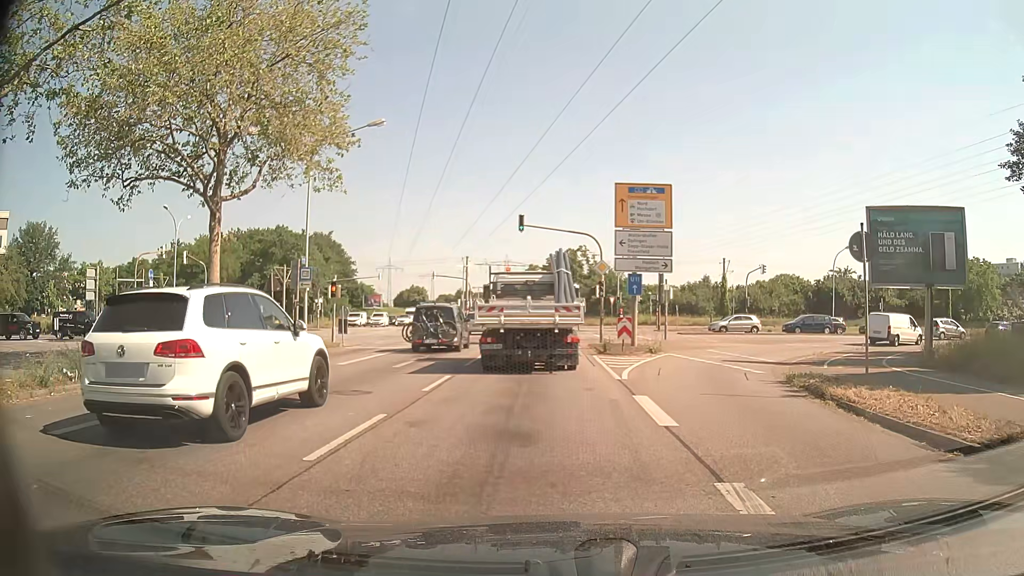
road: primary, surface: asphalt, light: Day
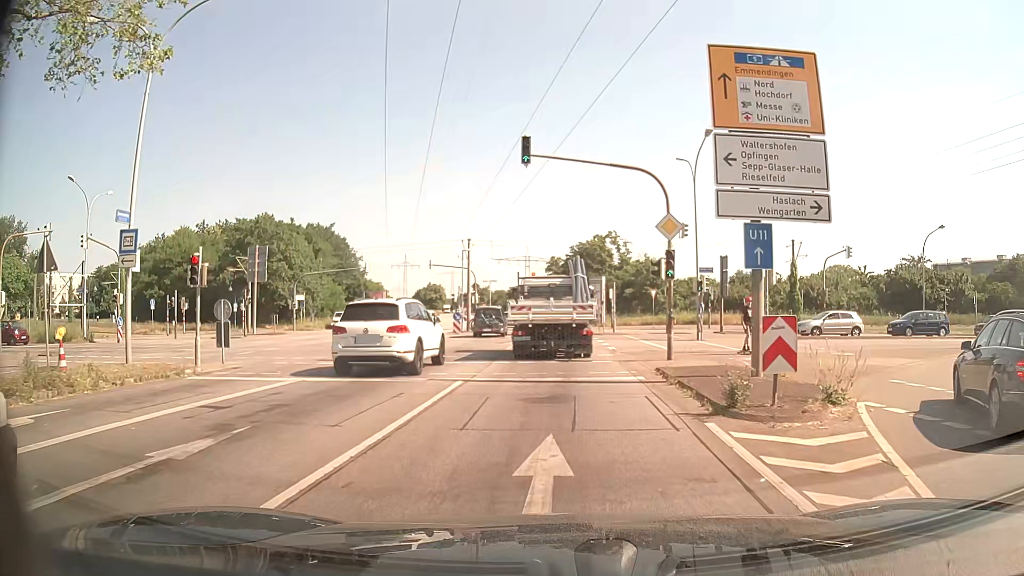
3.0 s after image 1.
(+0.2, +15.5) m; -1°
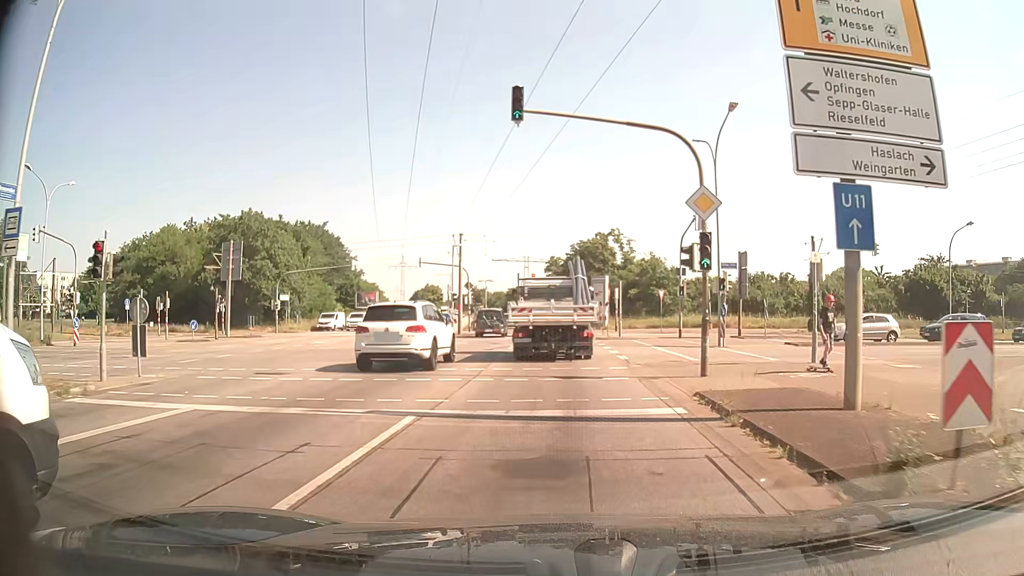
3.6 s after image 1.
(0.0, +4.6) m; 0°
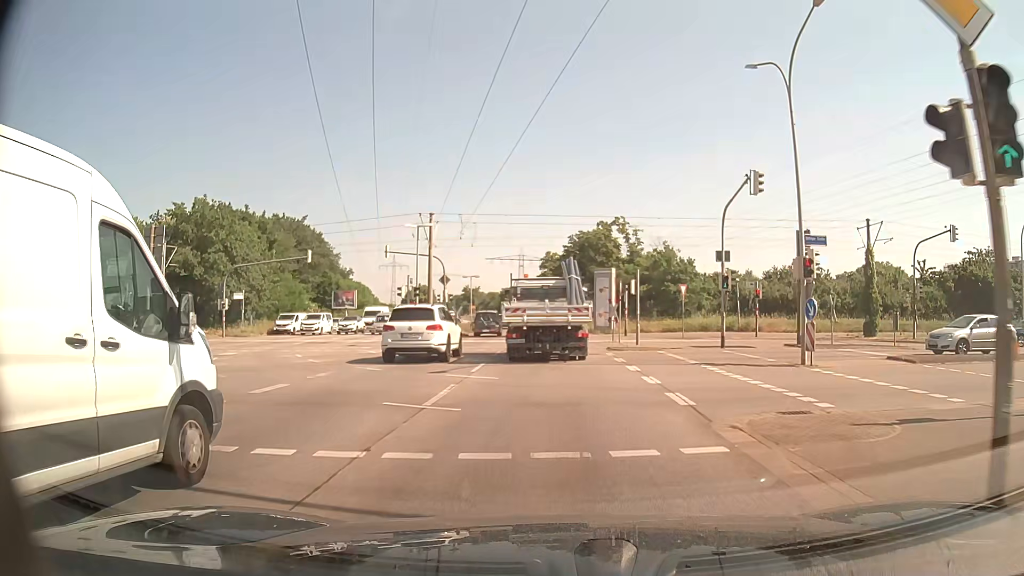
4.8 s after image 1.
(0.0, +10.6) m; 0°
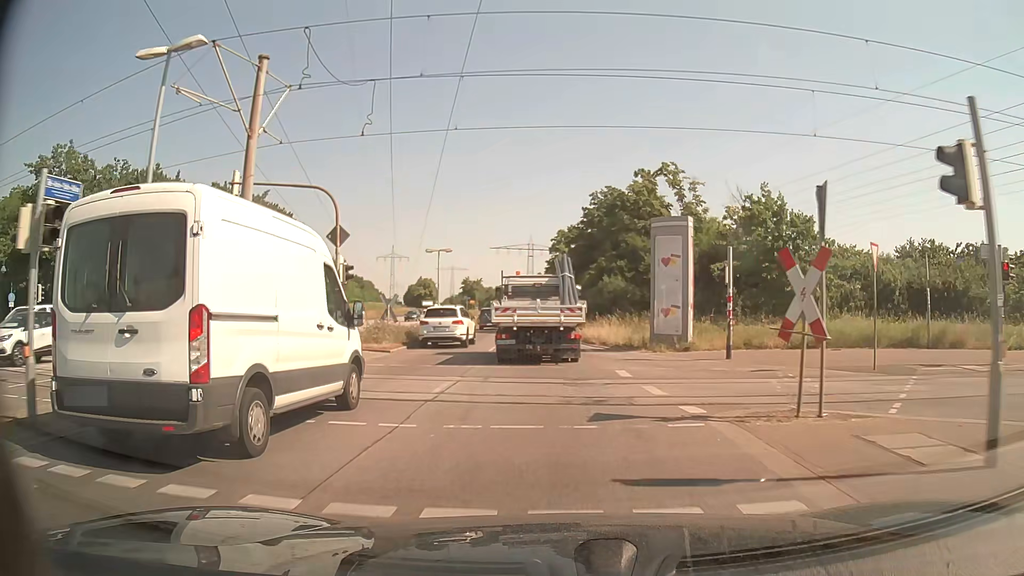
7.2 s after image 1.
(-0.2, +25.0) m; -1°
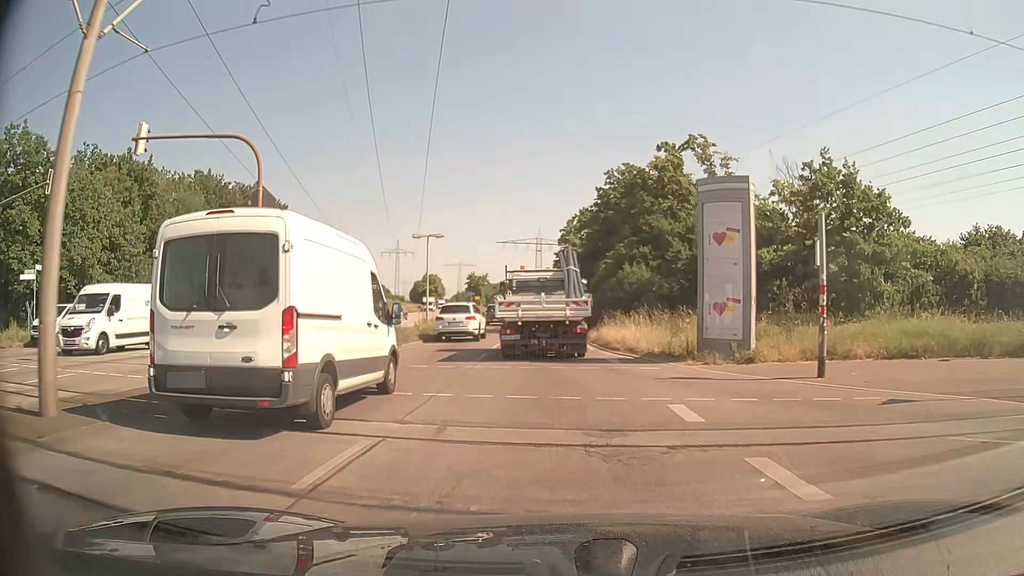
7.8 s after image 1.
(0.0, +6.7) m; -1°
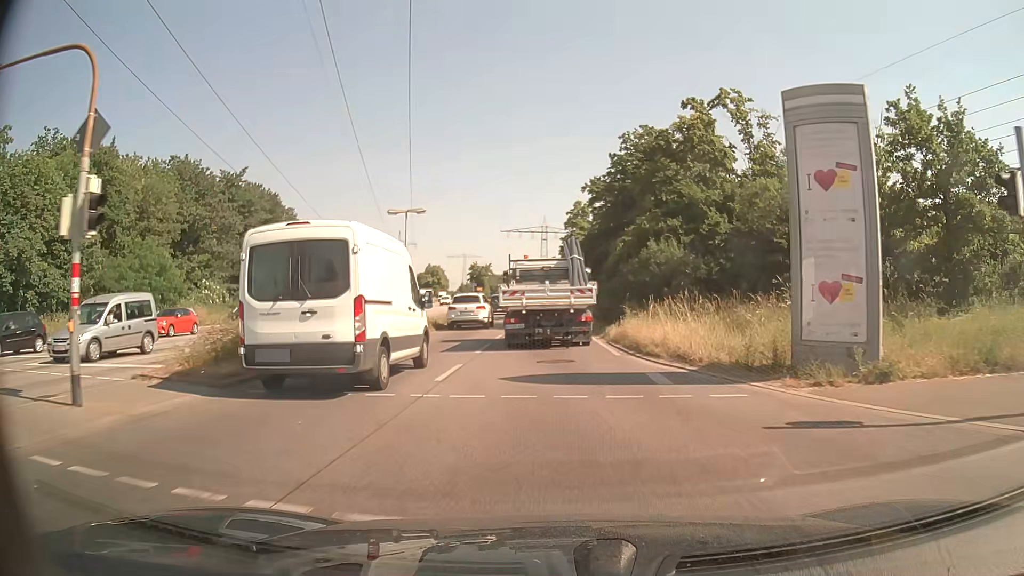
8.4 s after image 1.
(0.0, +6.8) m; -1°
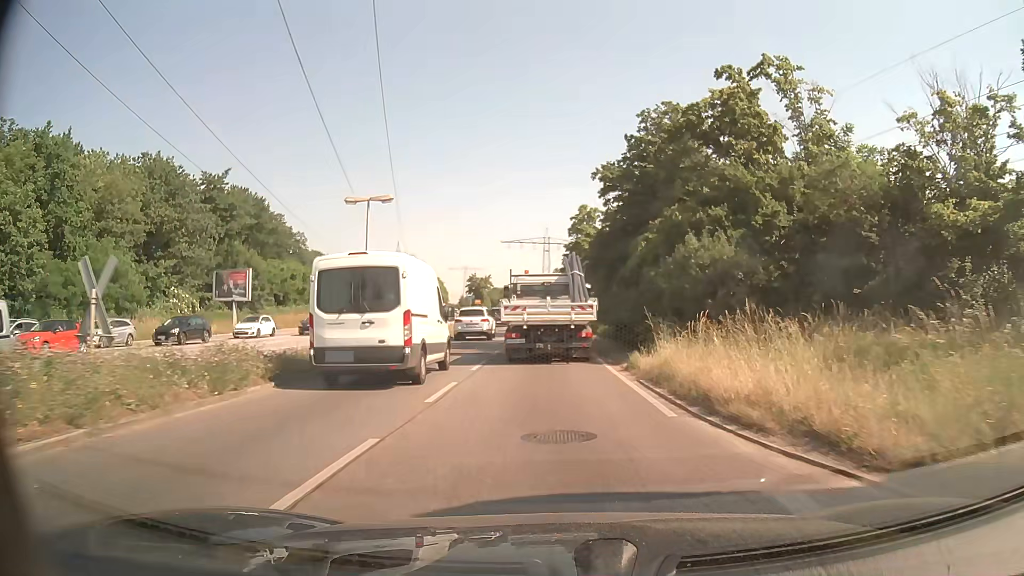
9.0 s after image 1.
(0.0, +6.9) m; 0°
(0, +10) (0, +20) (0, +30) (0, +40) (-1, +50) (-1, +60) (-2, +70) (-2, +80) (-3, +90) (-4, +100) m
